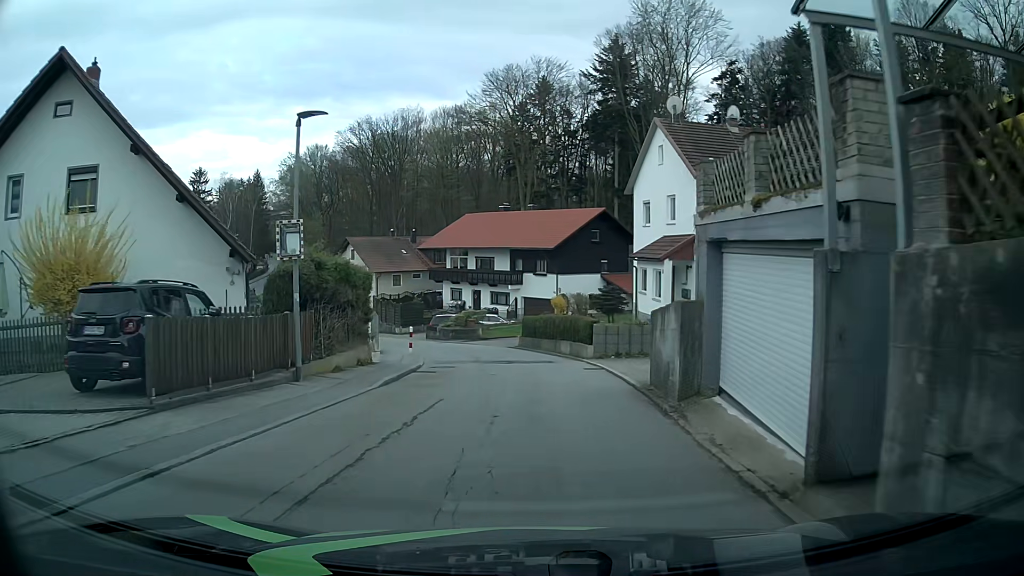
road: residential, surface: asphalt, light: Day
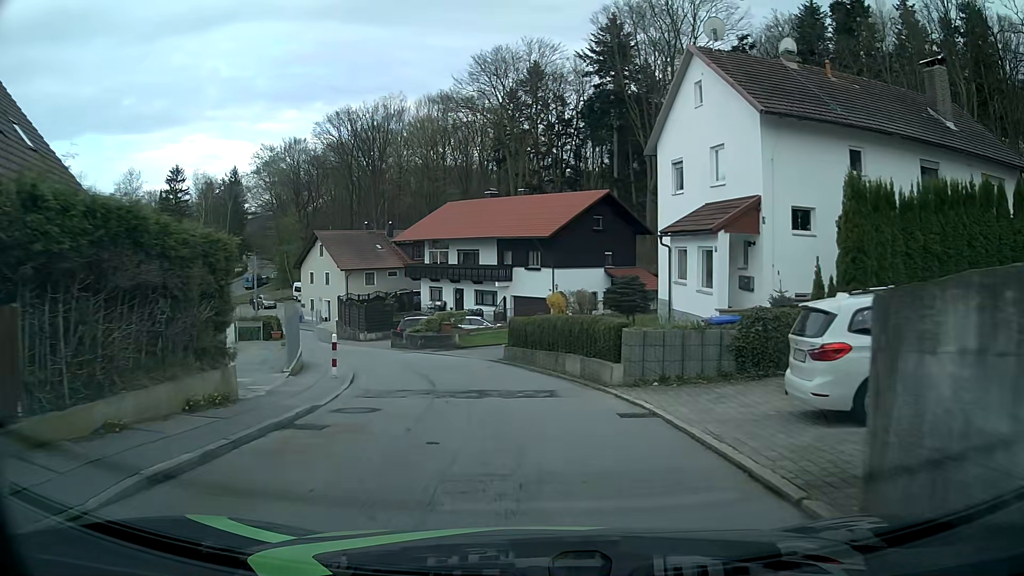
(-0.1, +9.0) m; 0°
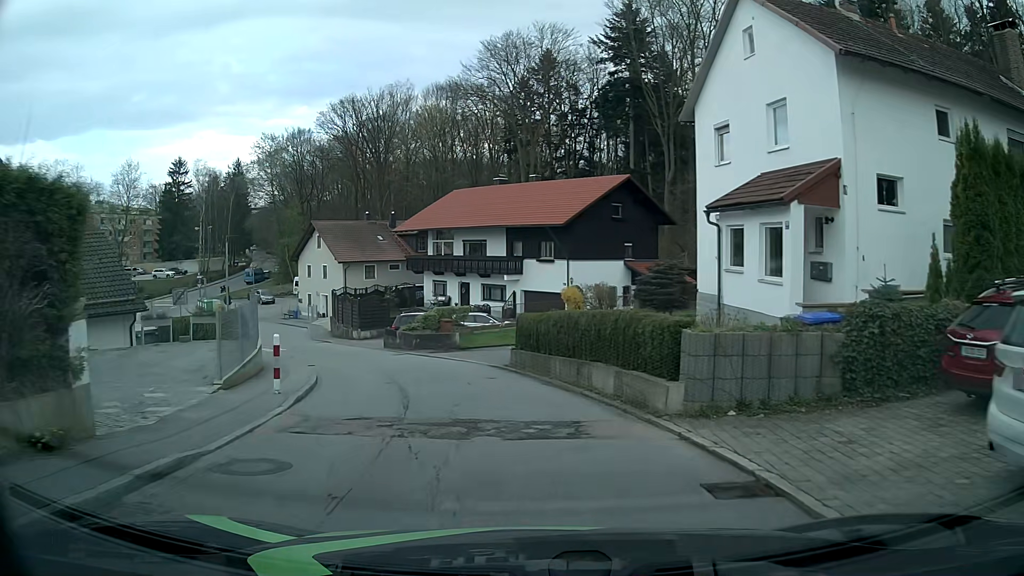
(0.0, +4.5) m; -1°
